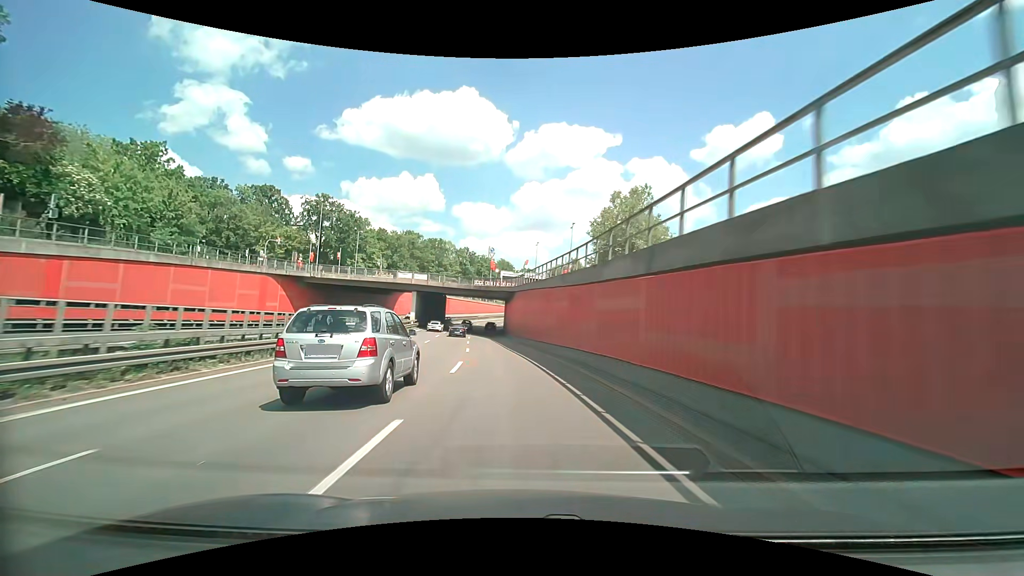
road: trunk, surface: asphalt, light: Day
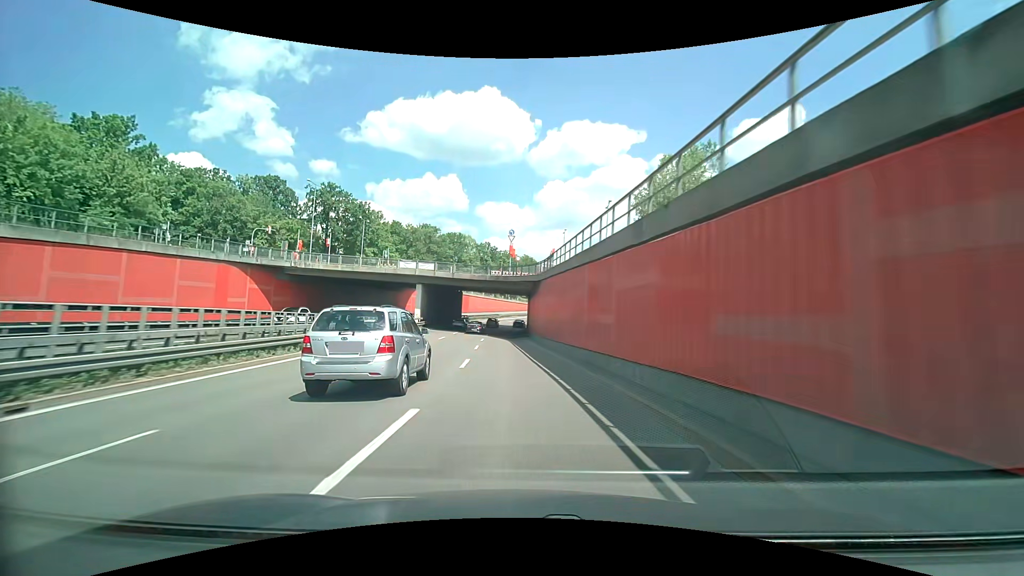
(-0.3, +11.5) m; -3°
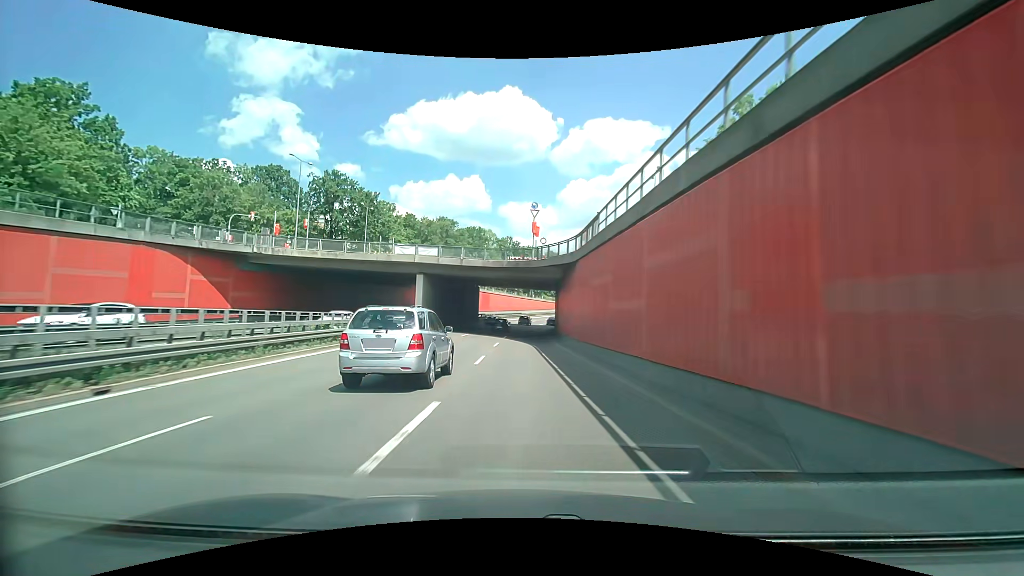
(-0.2, +11.5) m; -3°
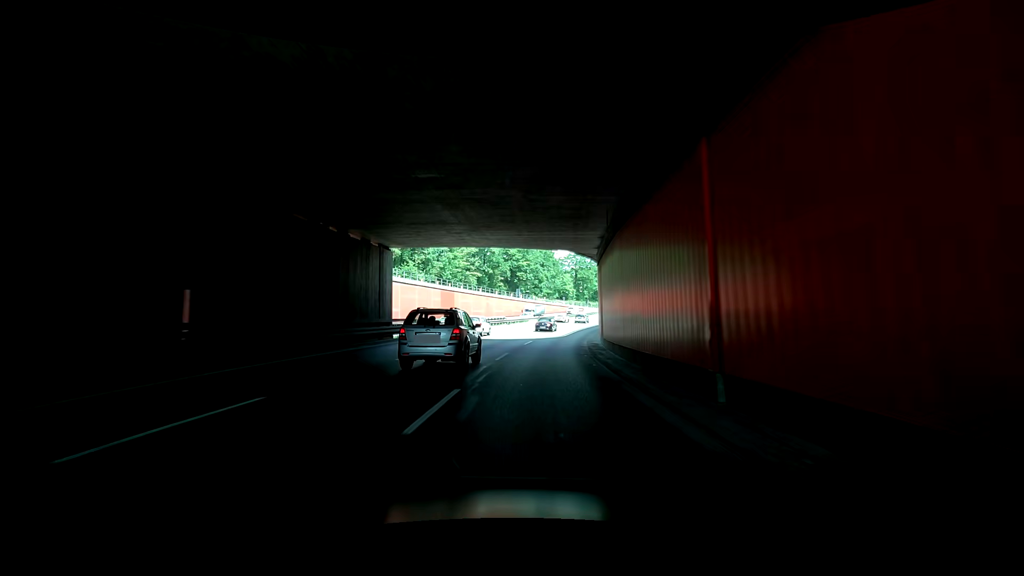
(-0.7, +46.7) m; 0°
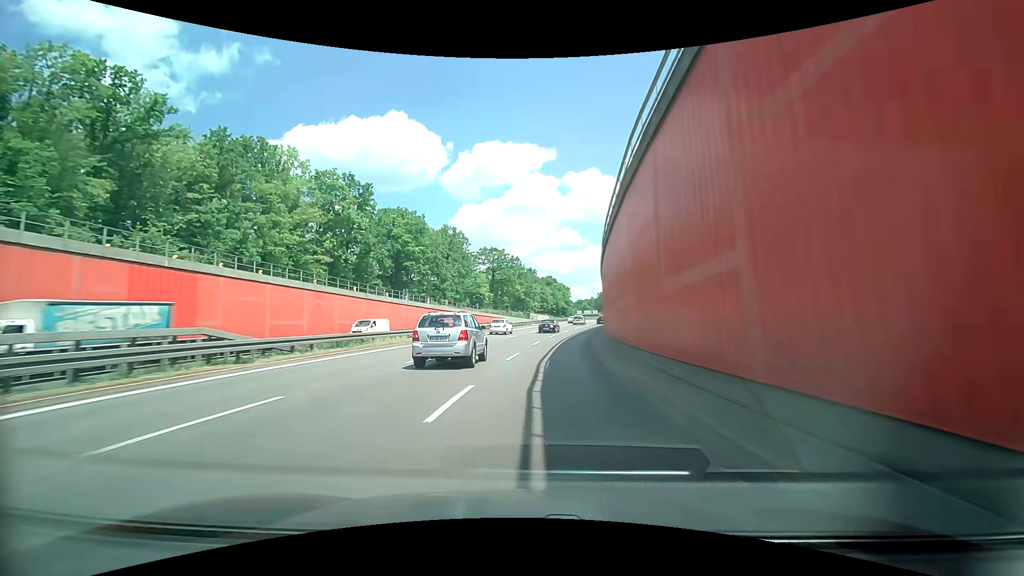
(+2.4, +46.7) m; +11°
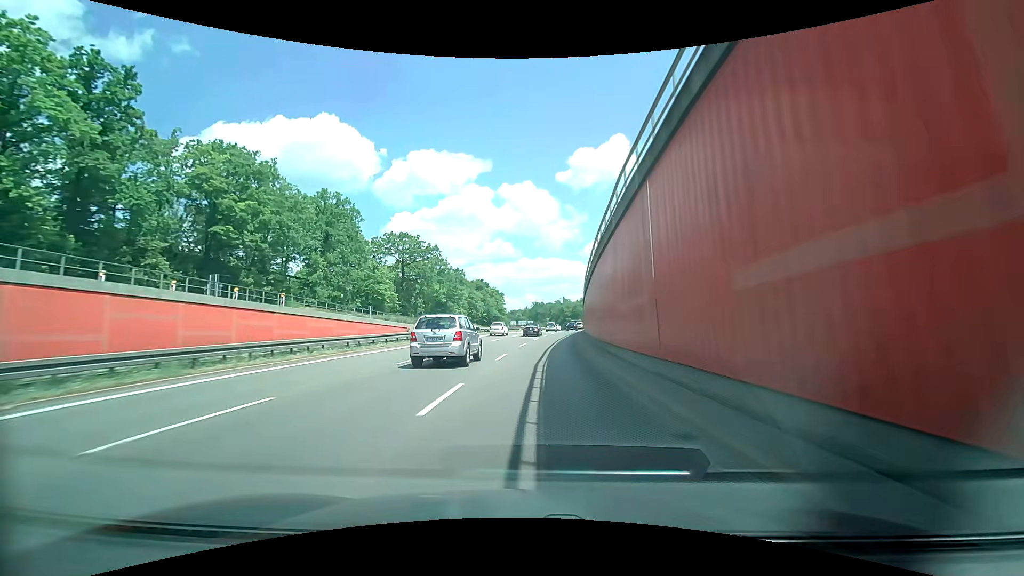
(+2.5, +35.1) m; +7°
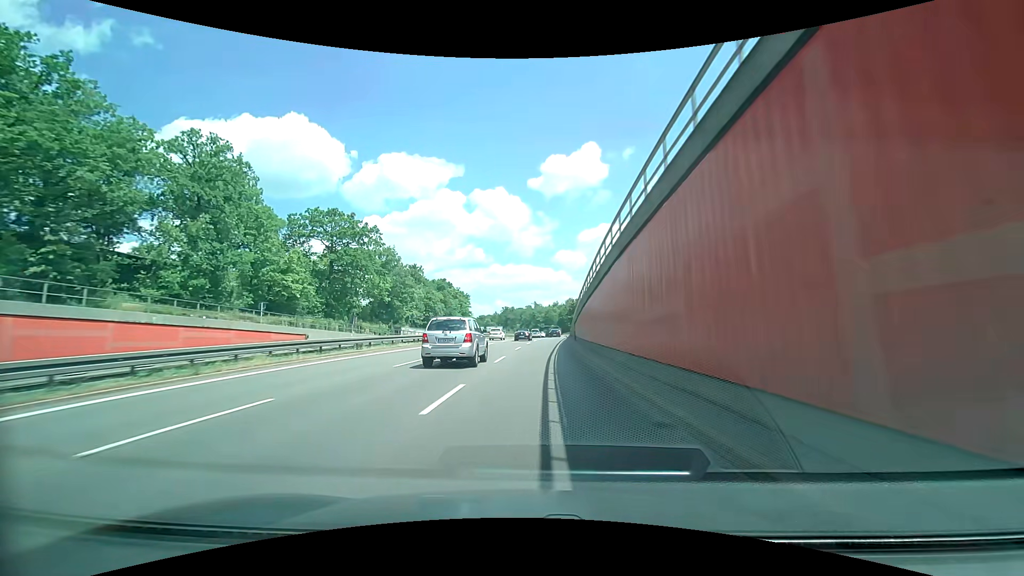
(+1.1, +23.7) m; +4°
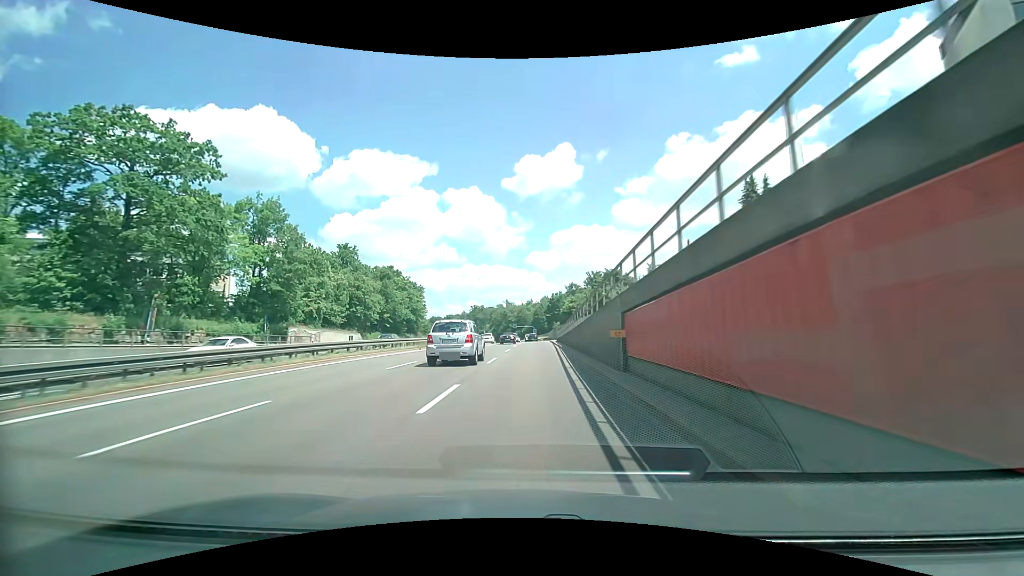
(+1.4, +35.7) m; +4°
(0, +10) (0, +20) (0, +30) (+1, +40) (+1, +50) (+1, +60) (+1, +70) (+1, +80) (+1, +90) (+1, +100) m
